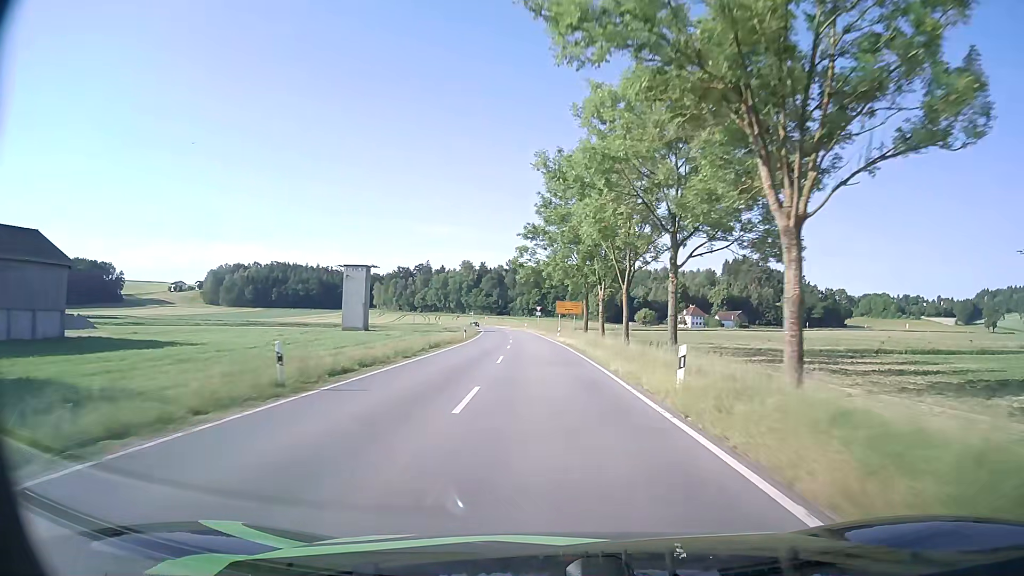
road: tertiary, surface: asphalt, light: Day
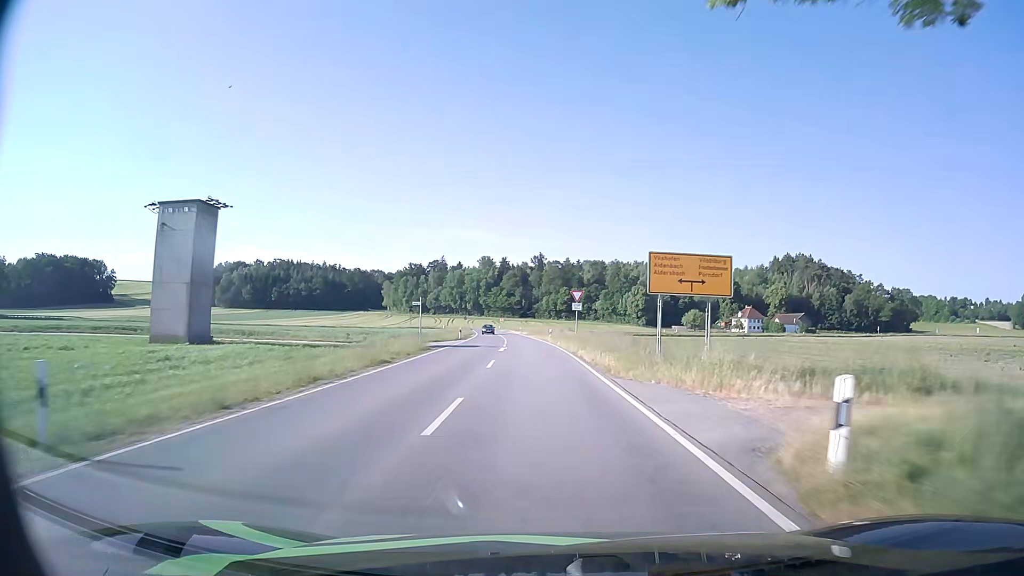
(-1.3, +50.2) m; -2°
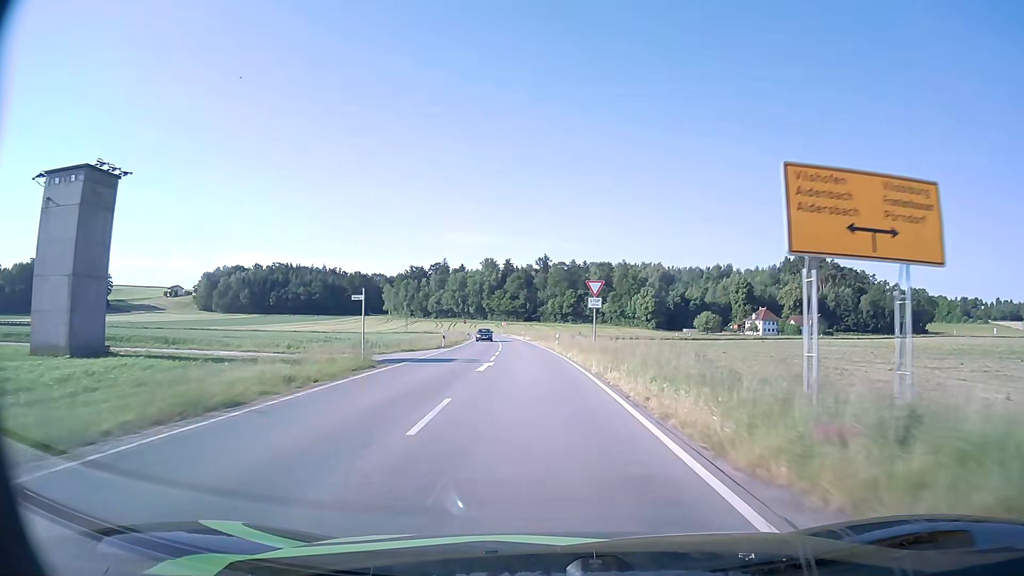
(0.0, +12.1) m; 0°
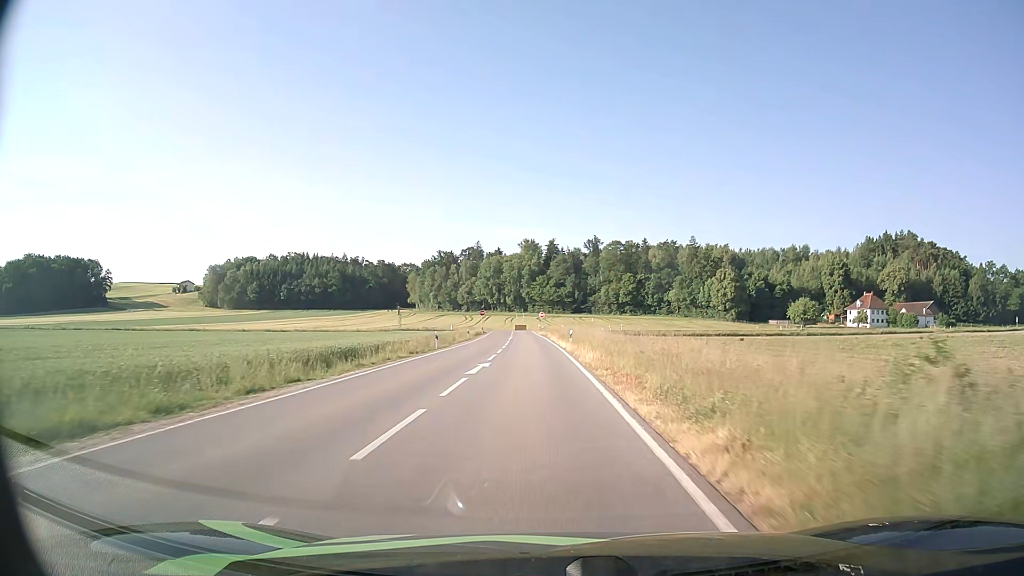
(-2.0, +56.5) m; -4°
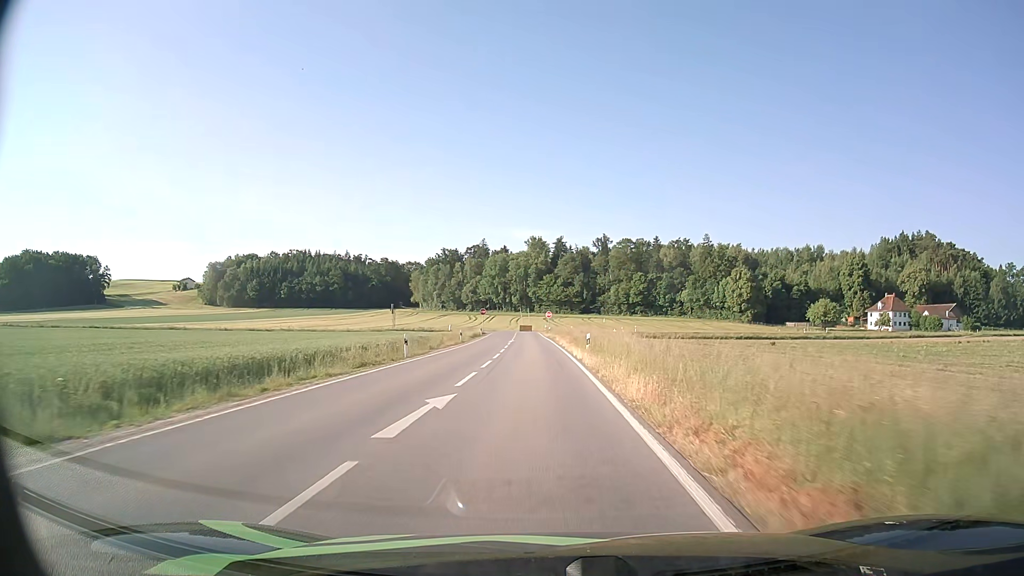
(-0.1, +10.2) m; -1°
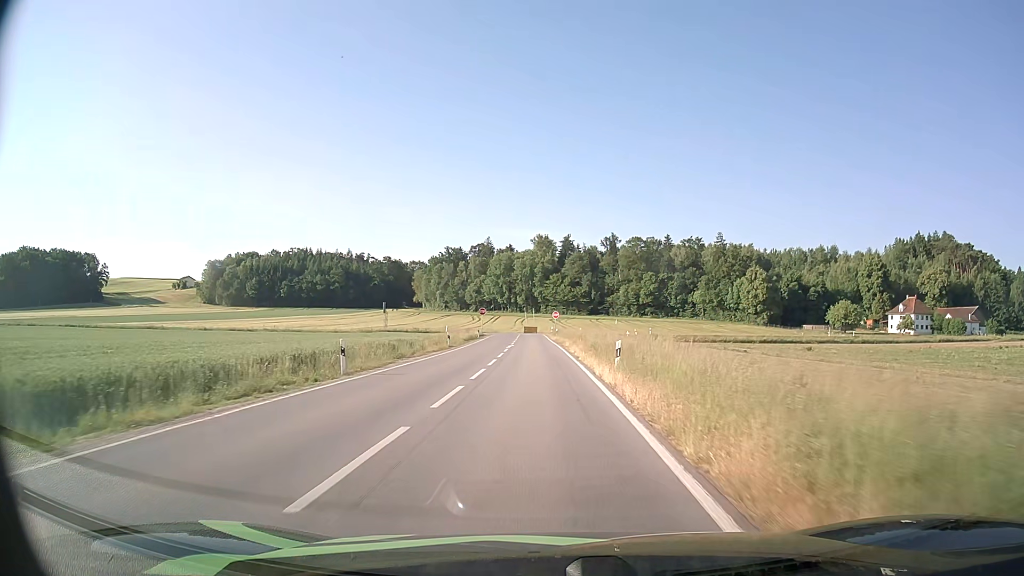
(0.0, +9.7) m; 0°
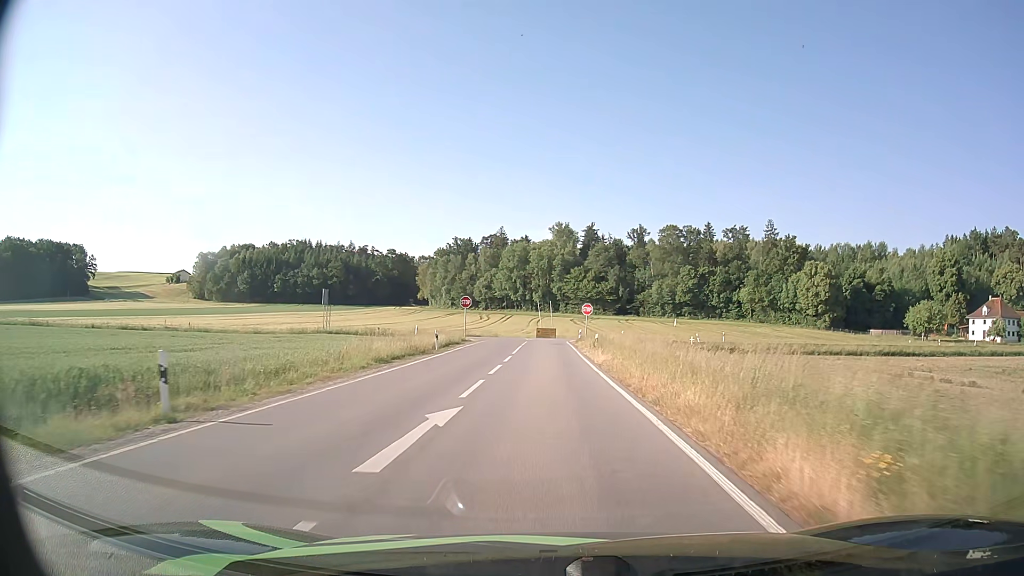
(-0.6, +34.5) m; -2°
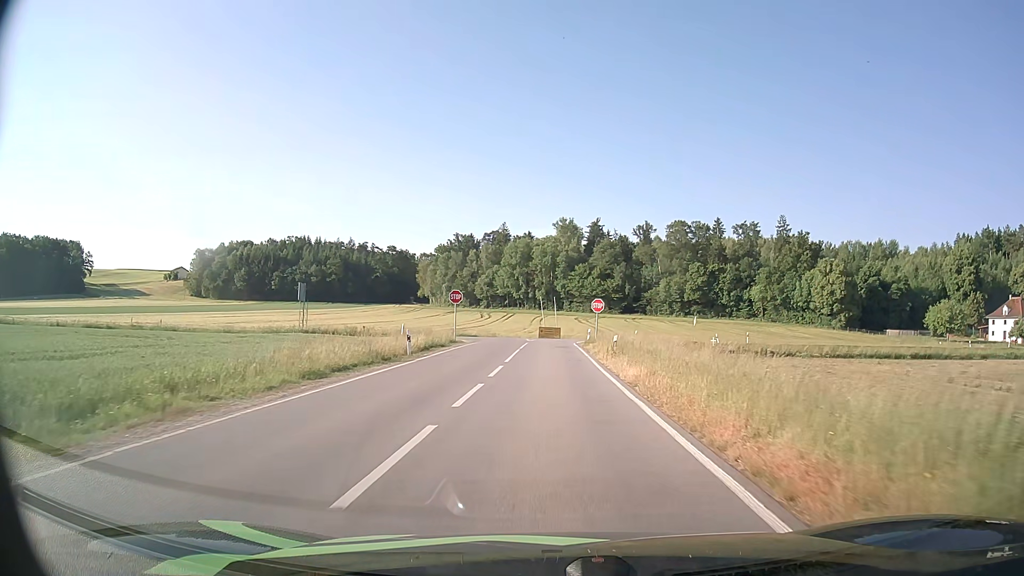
(0.0, +7.5) m; 0°
(0, +10) (0, +20) (0, +30) (0, +40) (+1, +50) (+5, +59) (+13, +64) (+23, +66) (+33, +67) (+43, +69) m
